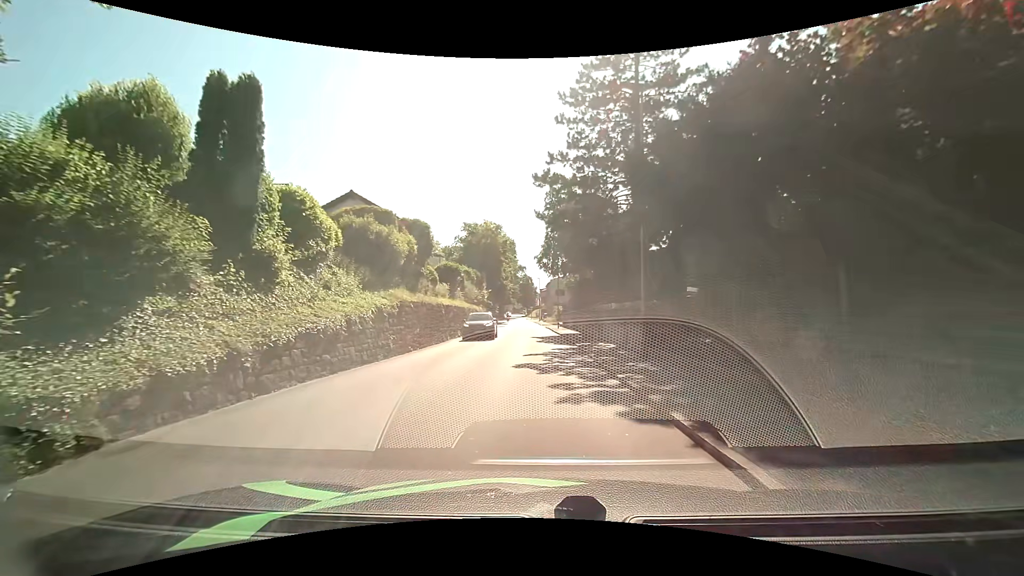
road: tertiary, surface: asphalt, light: Day
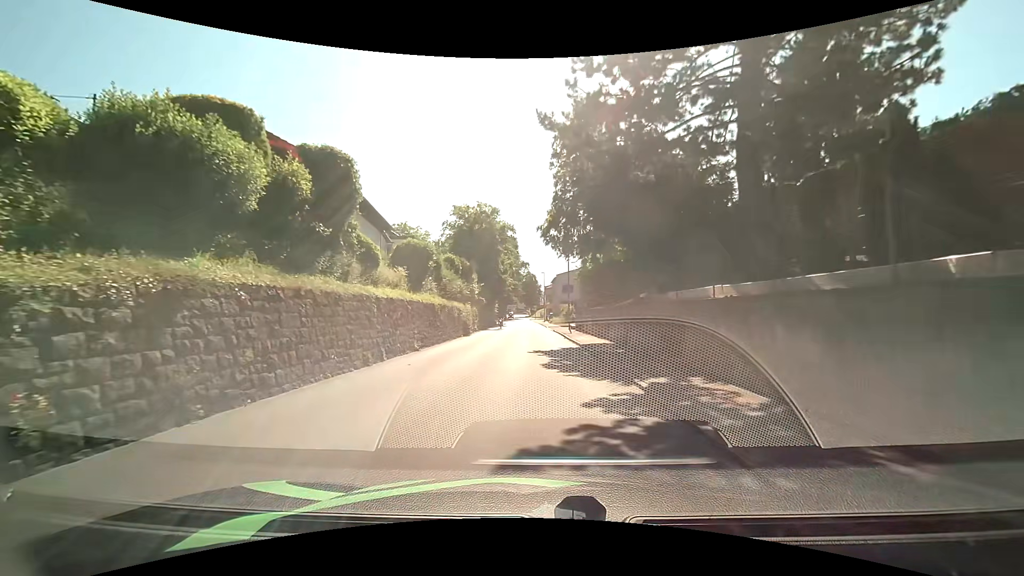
(+0.1, +12.5) m; +1°
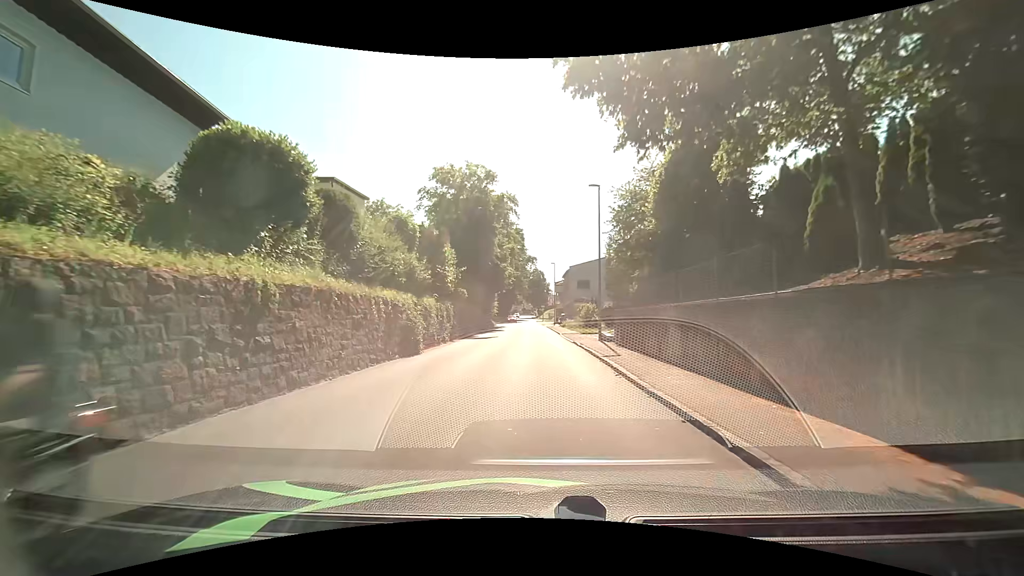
(-0.3, +17.0) m; -1°
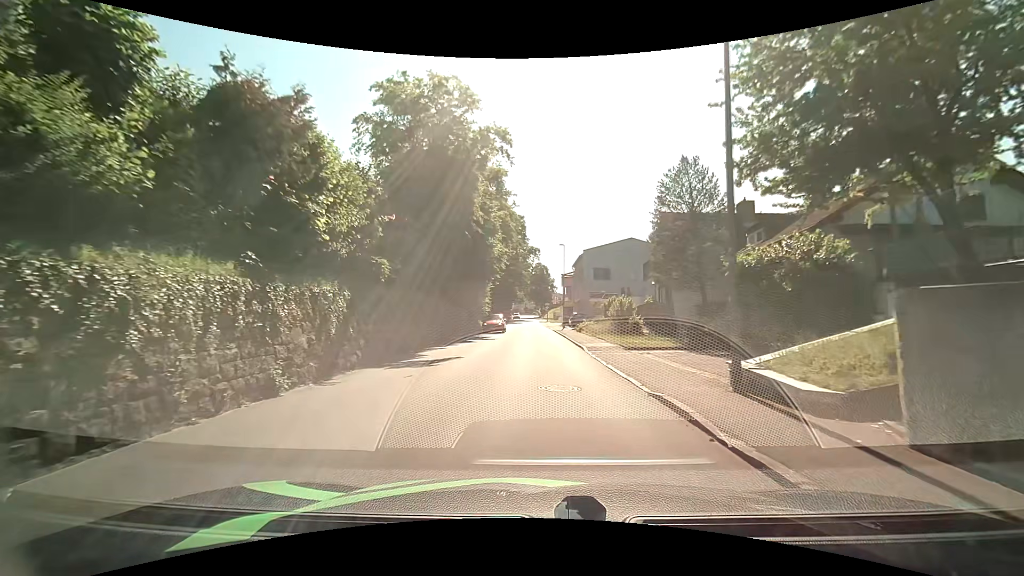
(-0.1, +17.3) m; 0°
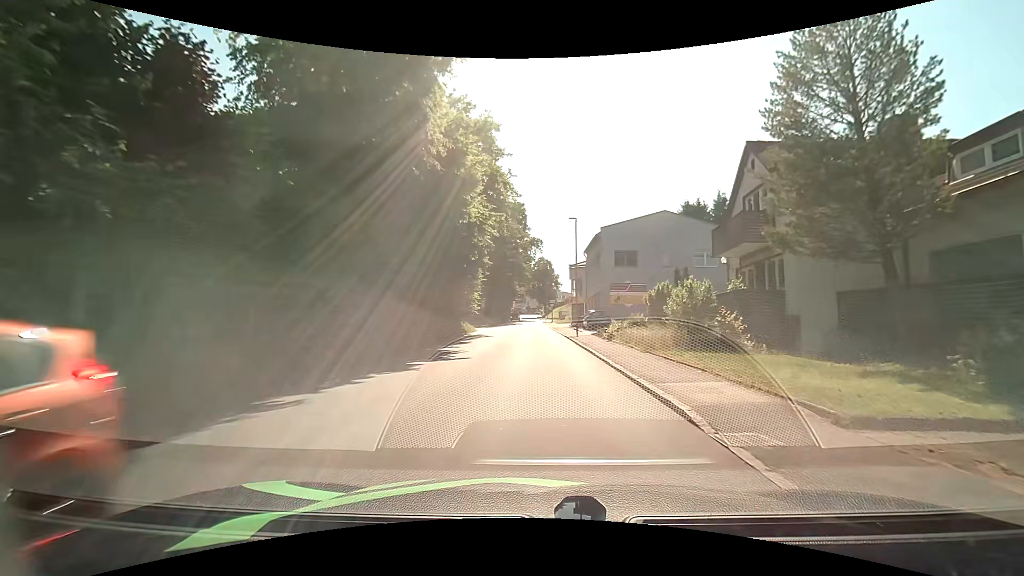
(0.0, +13.2) m; -1°
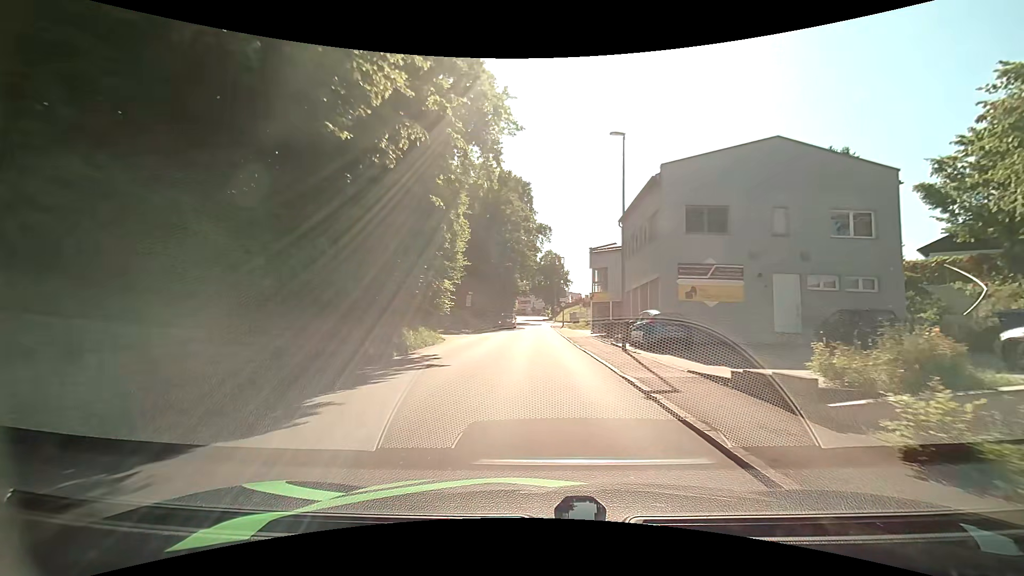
(+0.1, +17.8) m; 0°
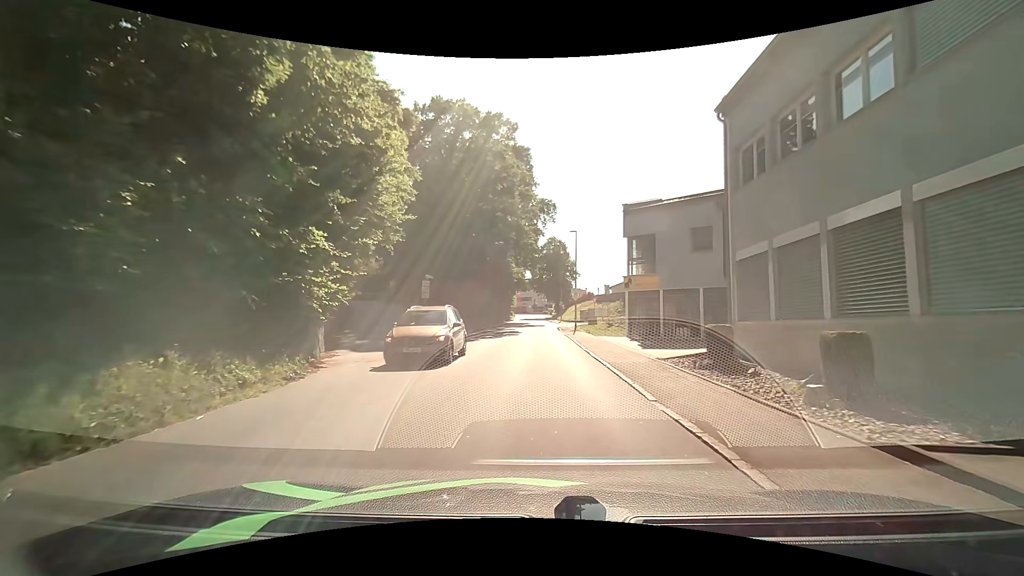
(0.0, +17.4) m; 0°
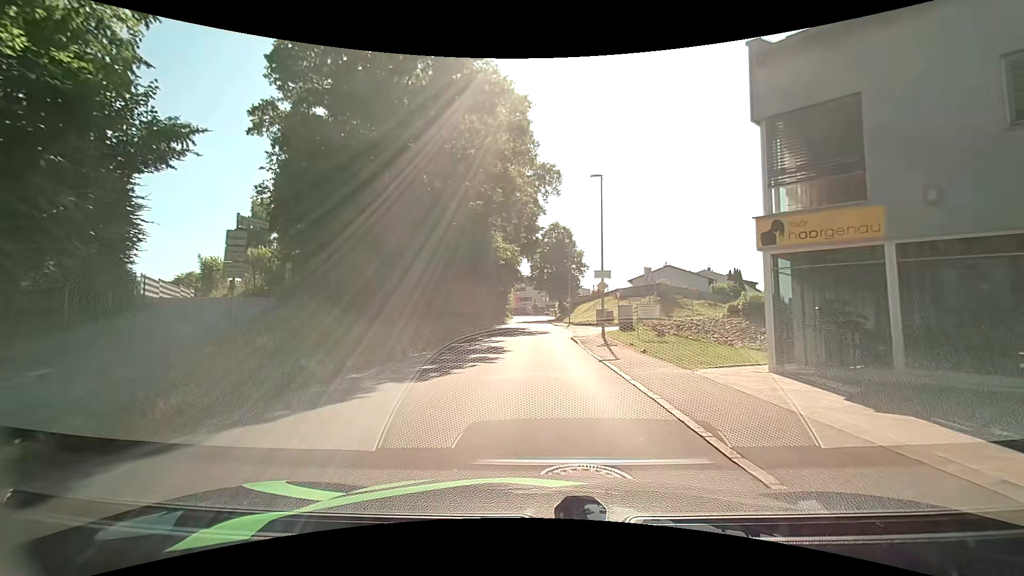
(+0.1, +17.1) m; 0°
(0, +10) (0, +20) (0, +30) (0, +40) (0, +50) (0, +60) (0, +70) (0, +80) (0, +90) (0, +100) m
